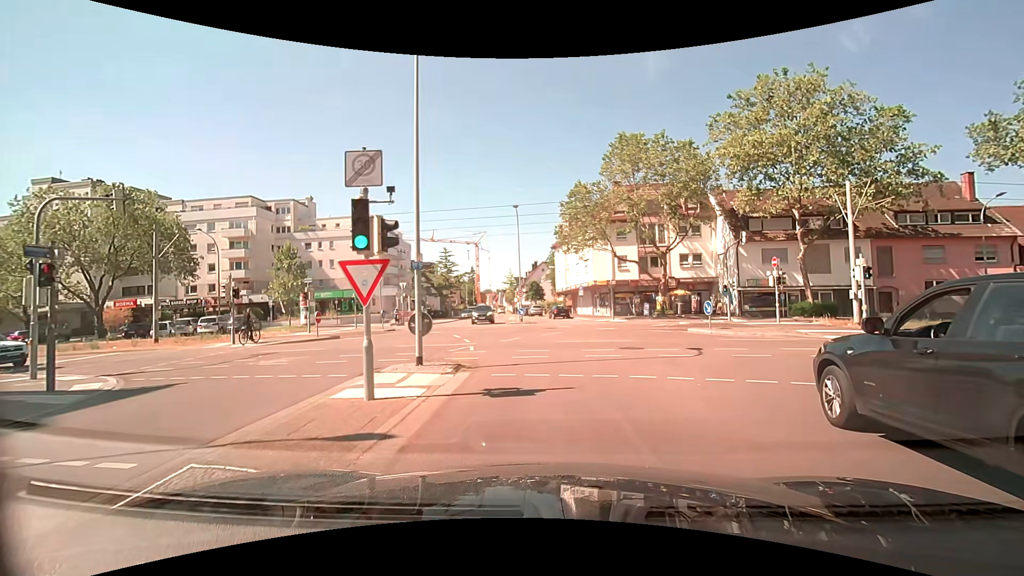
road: residential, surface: asphalt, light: Day
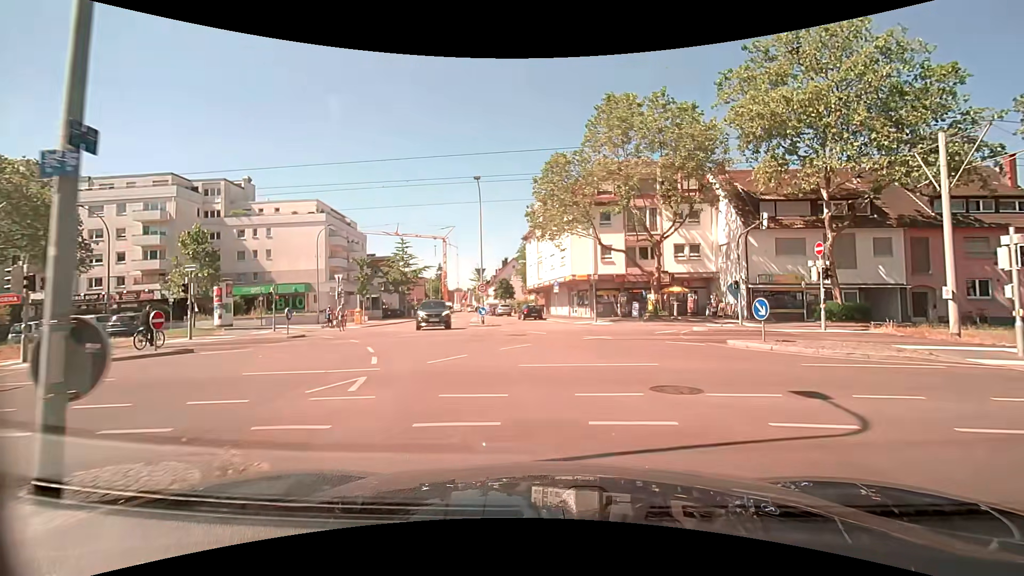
(+0.2, +8.7) m; +4°
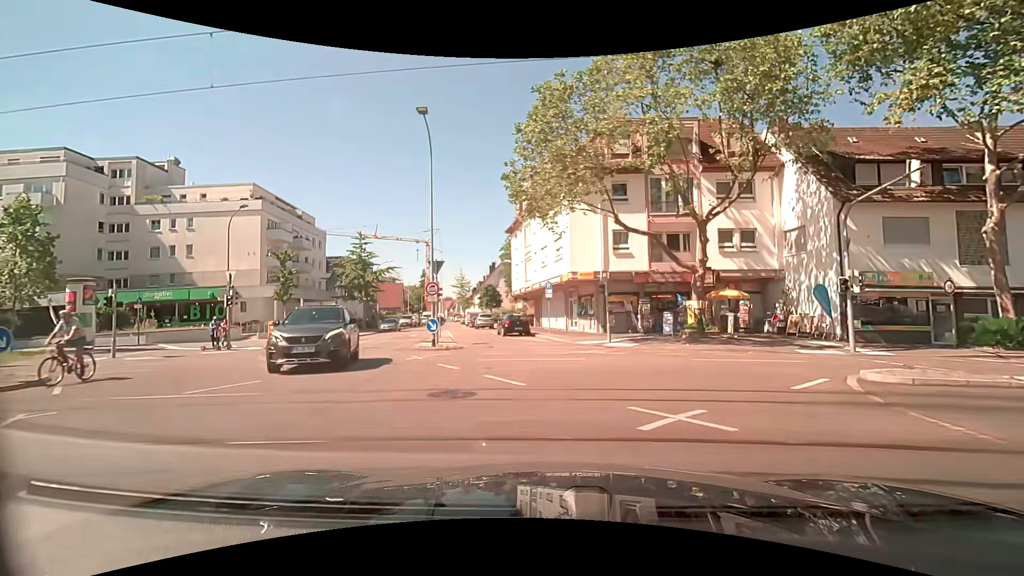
(+0.2, +12.3) m; 0°
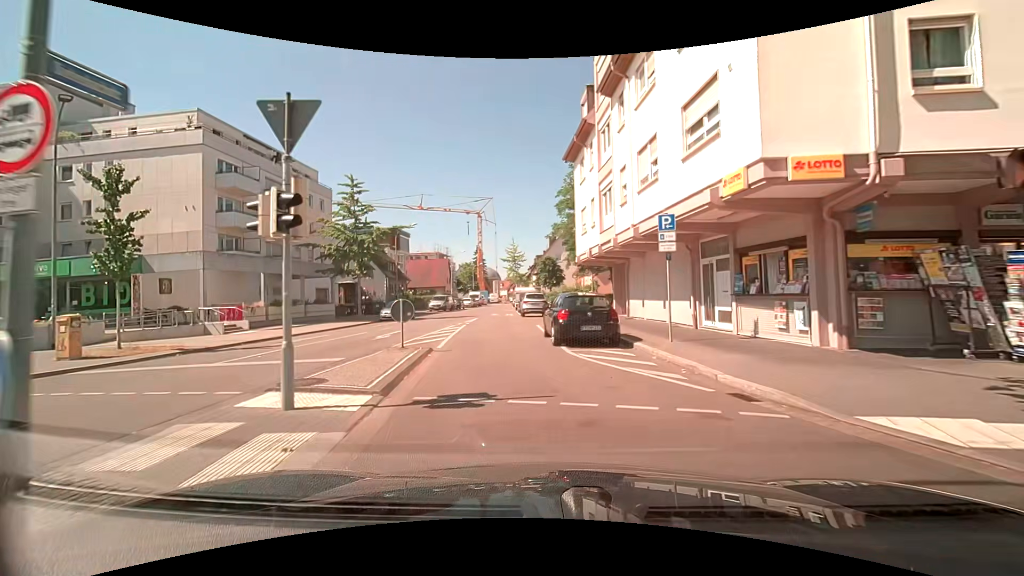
(-0.8, +18.3) m; -8°
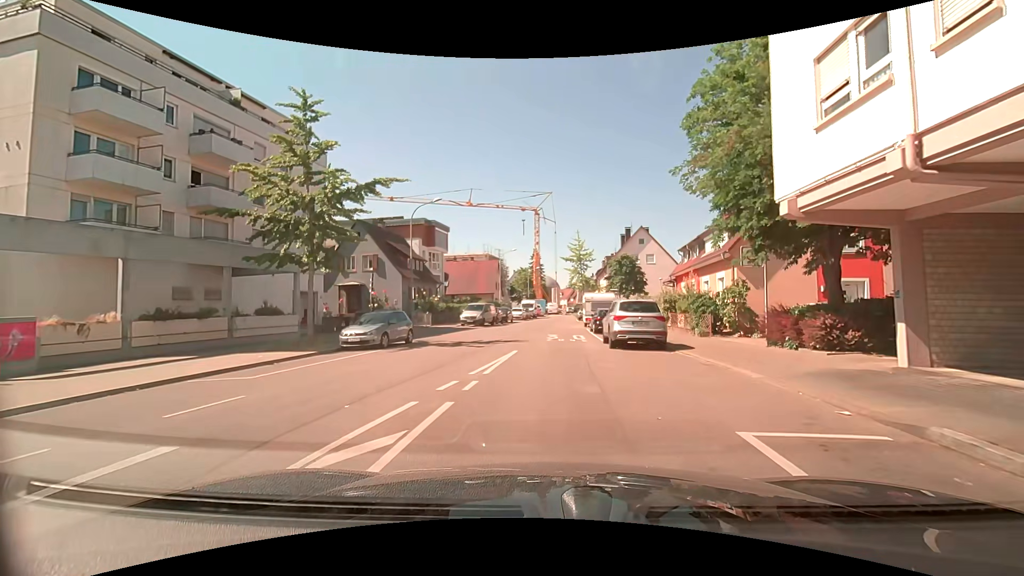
(-1.1, +17.1) m; -6°
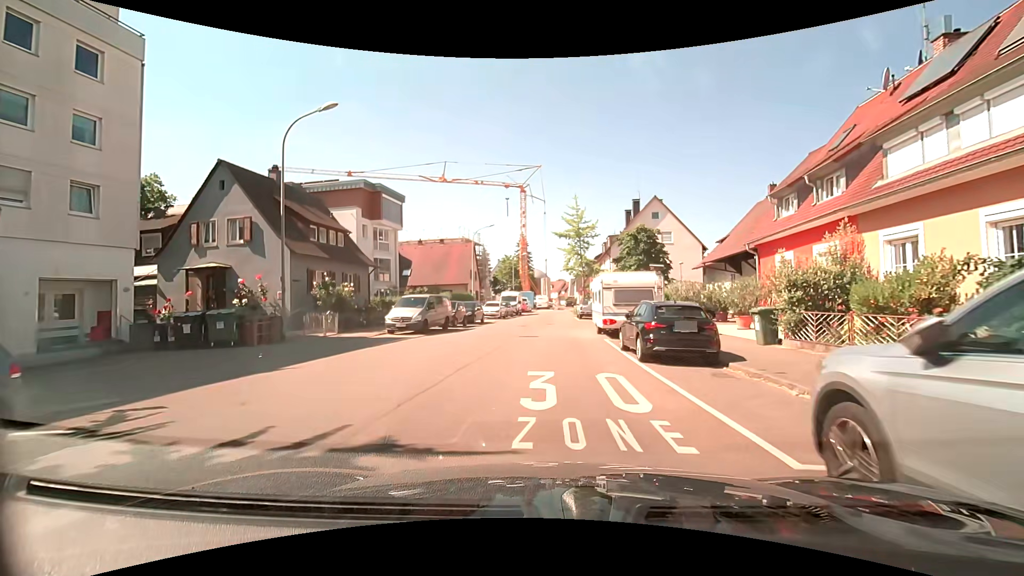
(+0.3, +16.4) m; +3°
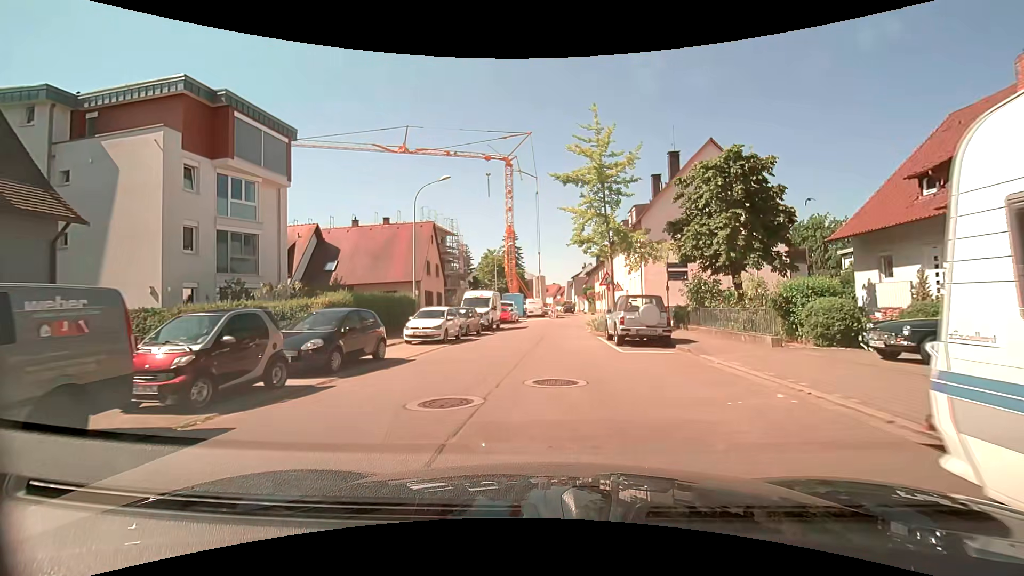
(-0.3, +21.4) m; -1°
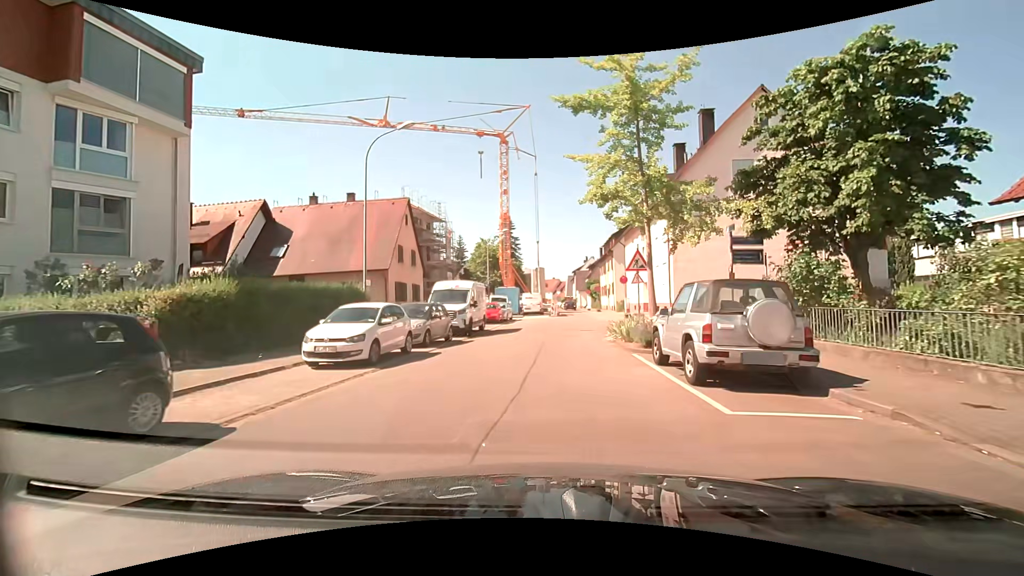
(0.0, +8.1) m; 0°
